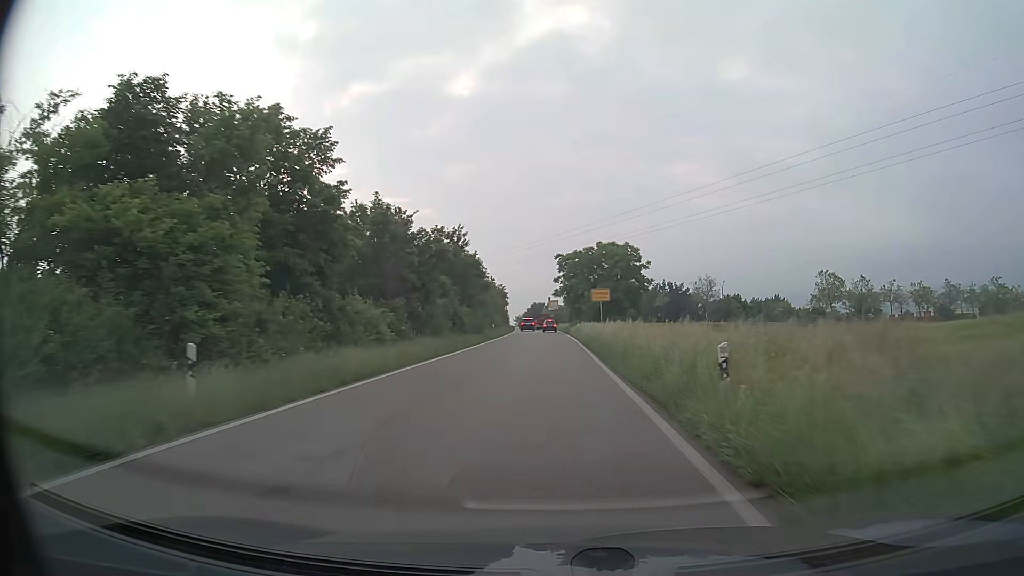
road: trunk_link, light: Day
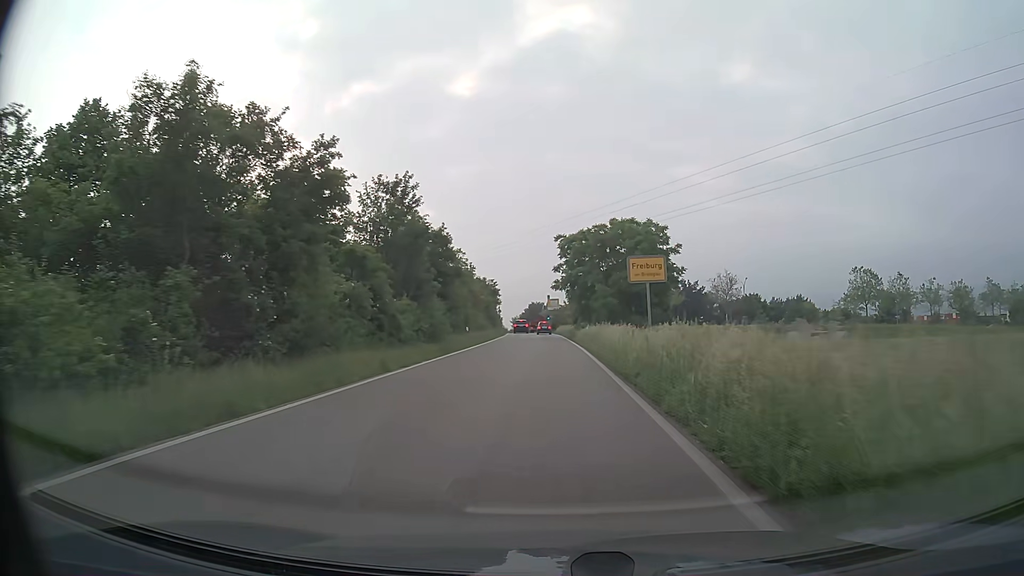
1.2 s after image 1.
(0.0, +17.1) m; 0°
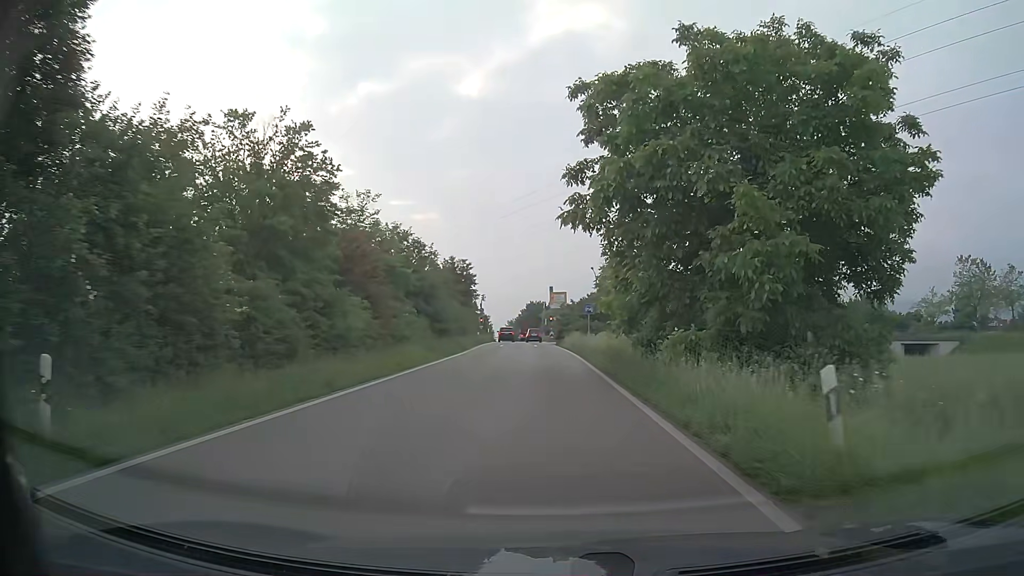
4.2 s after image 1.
(-0.5, +35.8) m; 0°
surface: asphalt
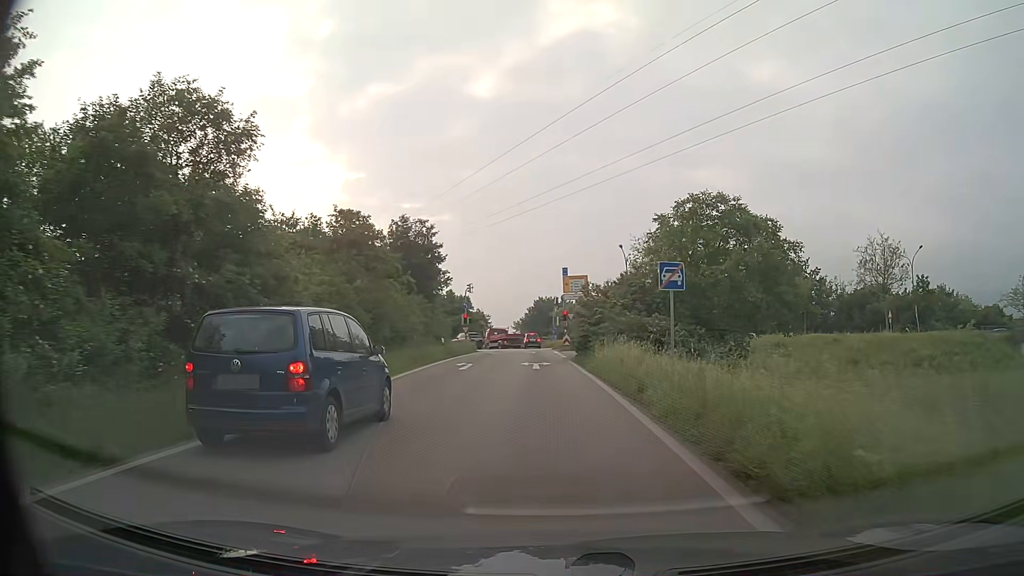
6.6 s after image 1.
(-0.4, +25.4) m; -1°
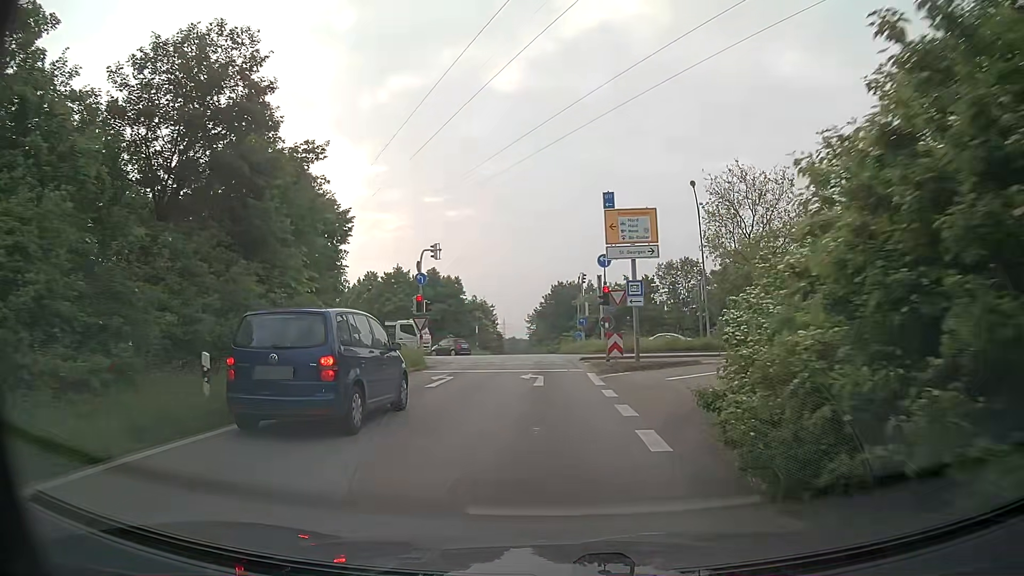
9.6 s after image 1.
(-0.4, +26.9) m; -2°
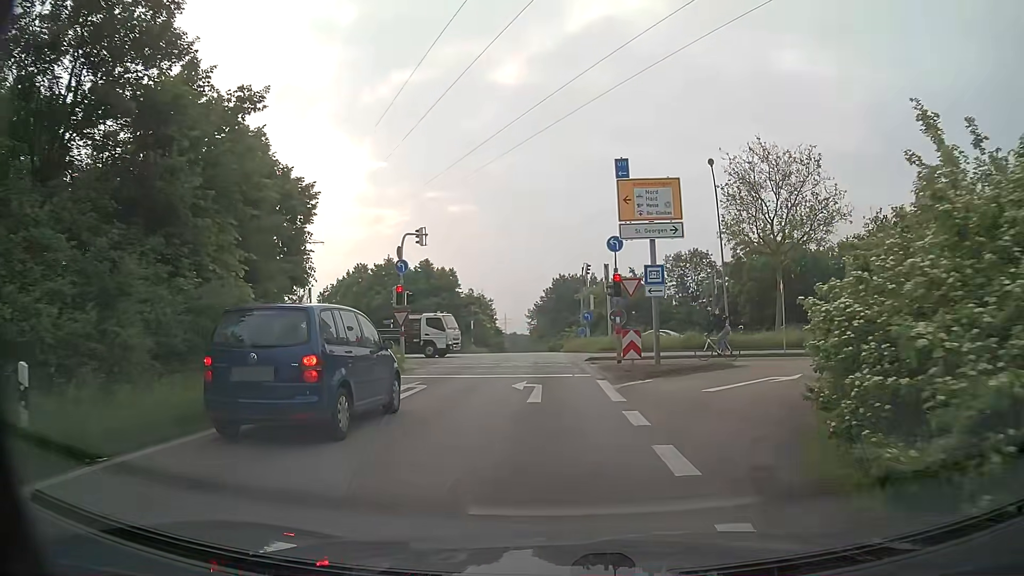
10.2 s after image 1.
(0.0, +4.3) m; 0°
